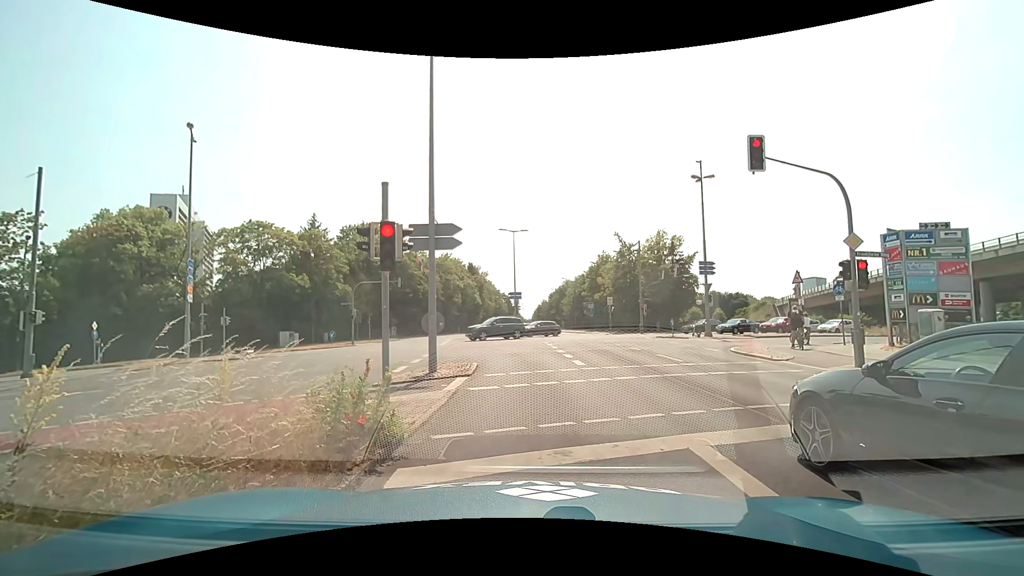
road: secondary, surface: asphalt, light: Day
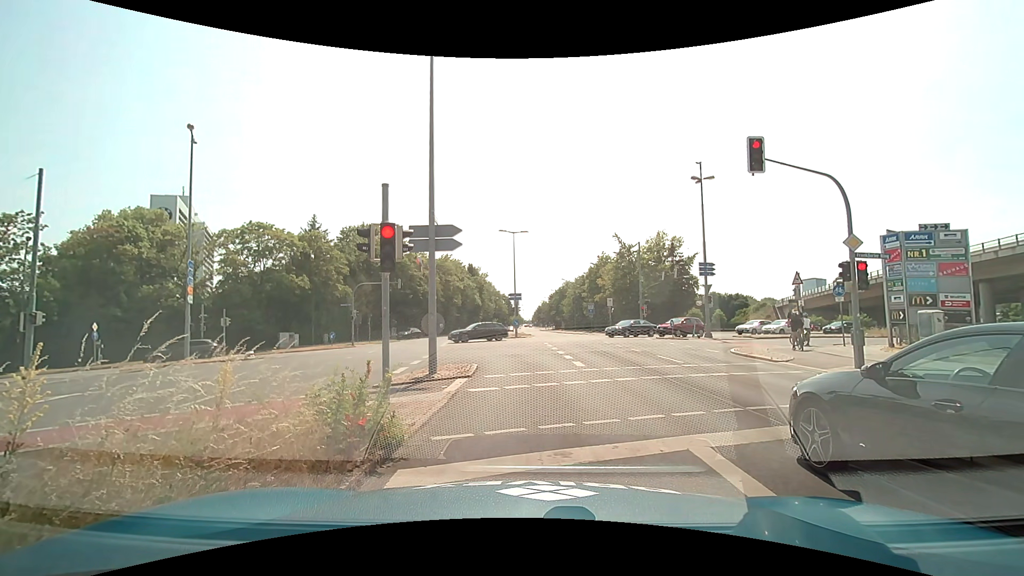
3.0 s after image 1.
(0.0, +0.1) m; 0°
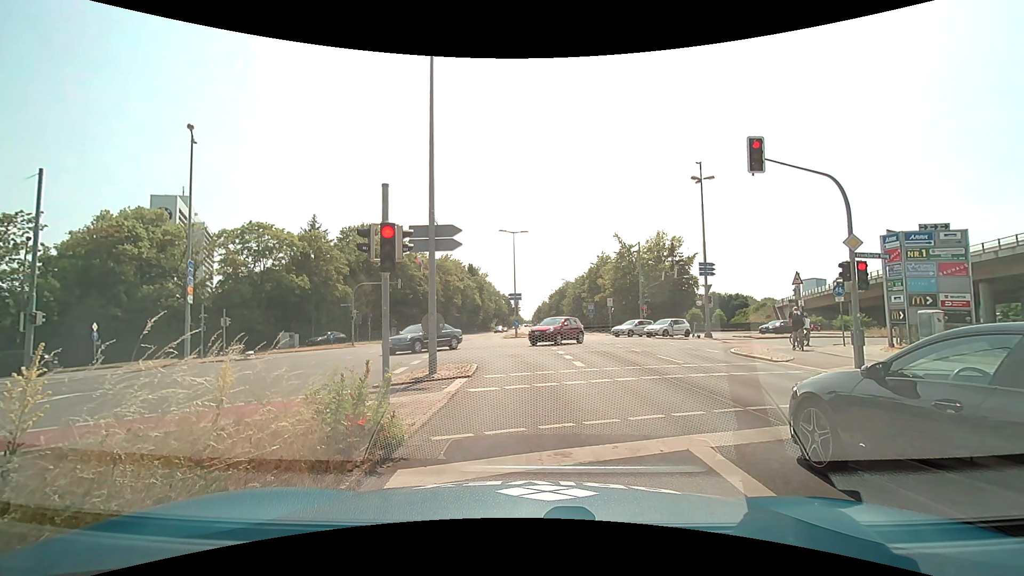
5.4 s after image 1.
(0.0, 0.0) m; 0°
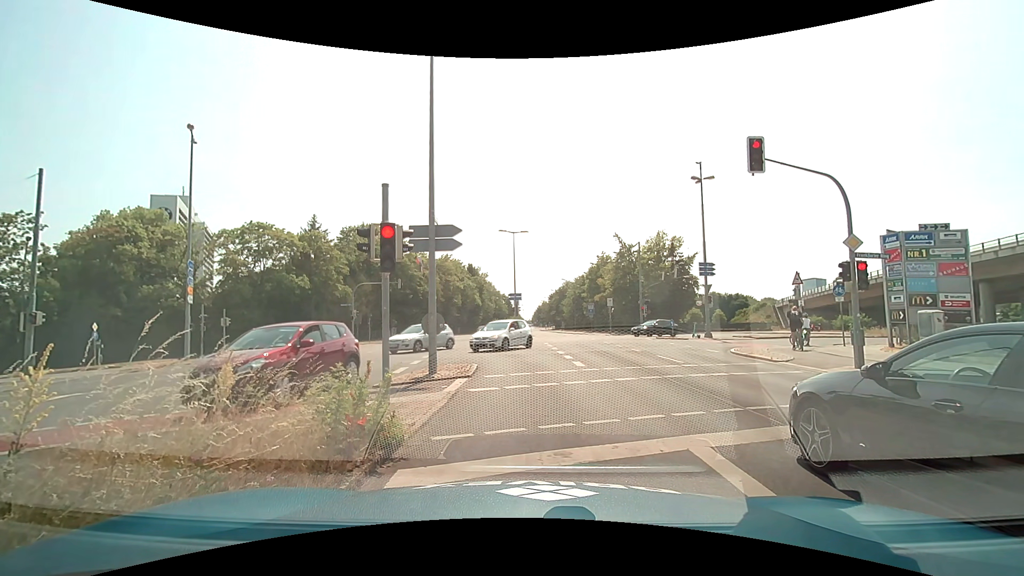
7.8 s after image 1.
(0.0, 0.0) m; 0°
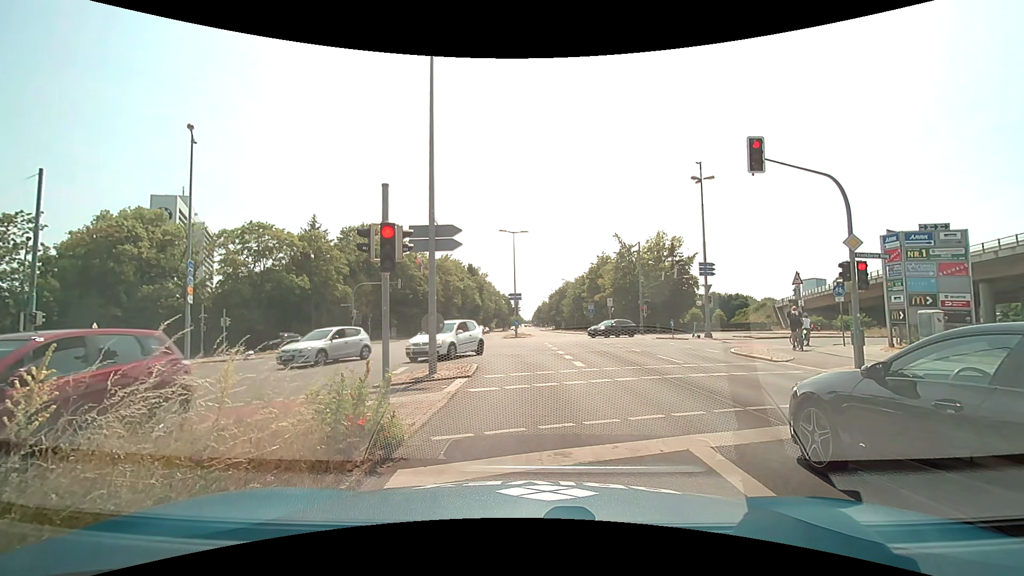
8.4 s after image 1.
(0.0, 0.0) m; 0°
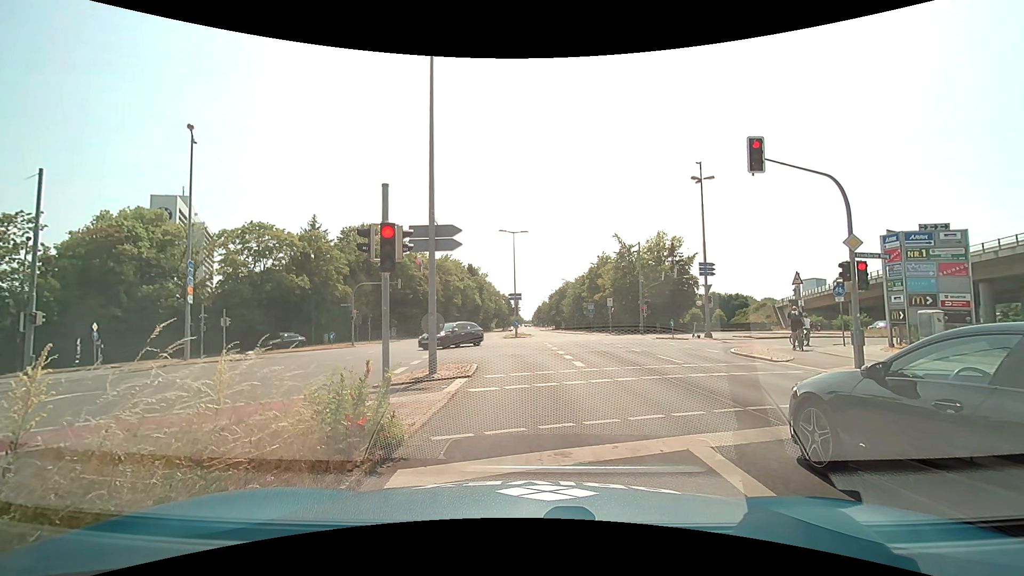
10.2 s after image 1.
(0.0, 0.0) m; 0°
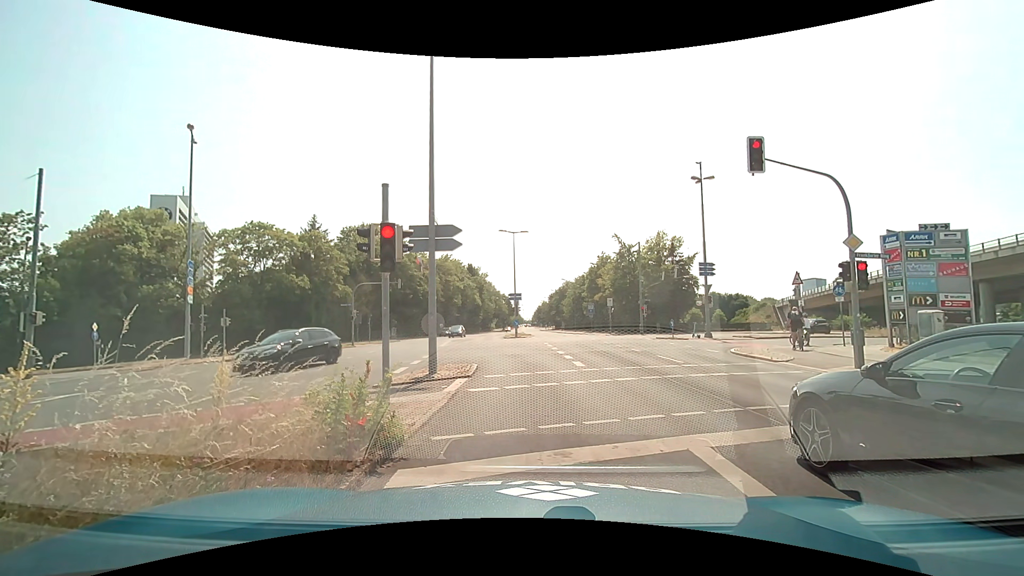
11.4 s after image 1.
(0.0, 0.0) m; 0°
